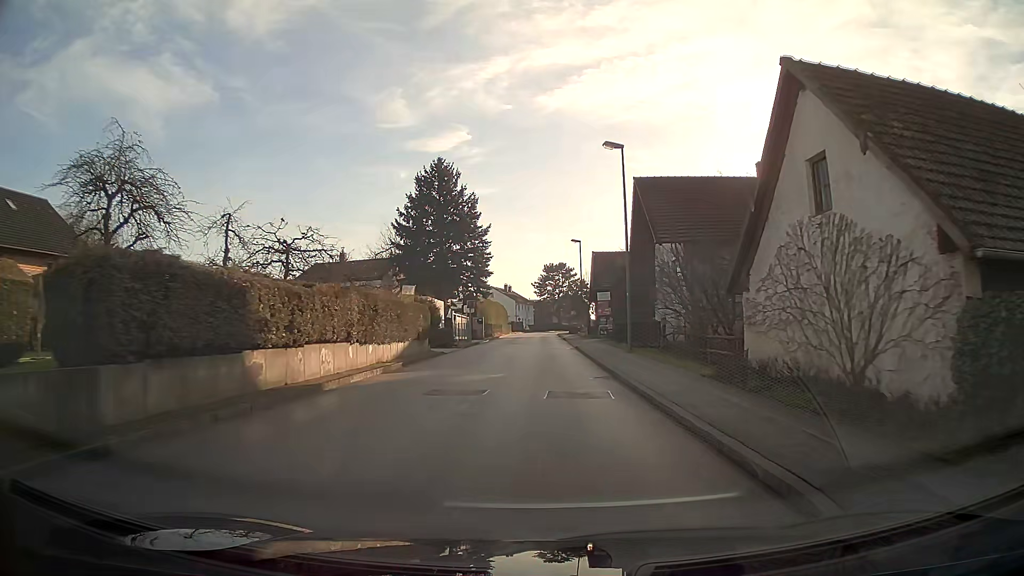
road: unclassified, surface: asphalt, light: Day
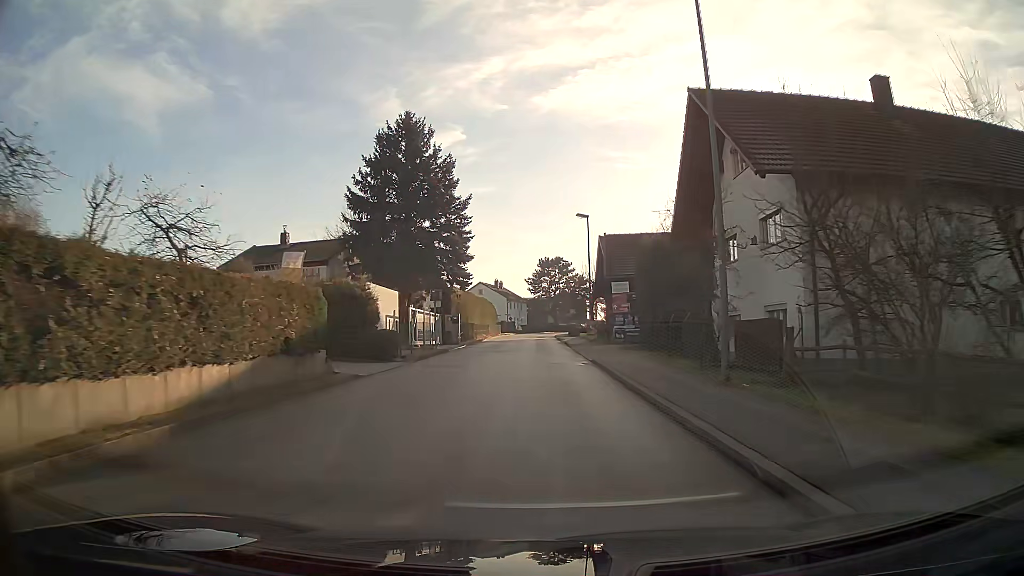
(+0.1, +13.6) m; +1°
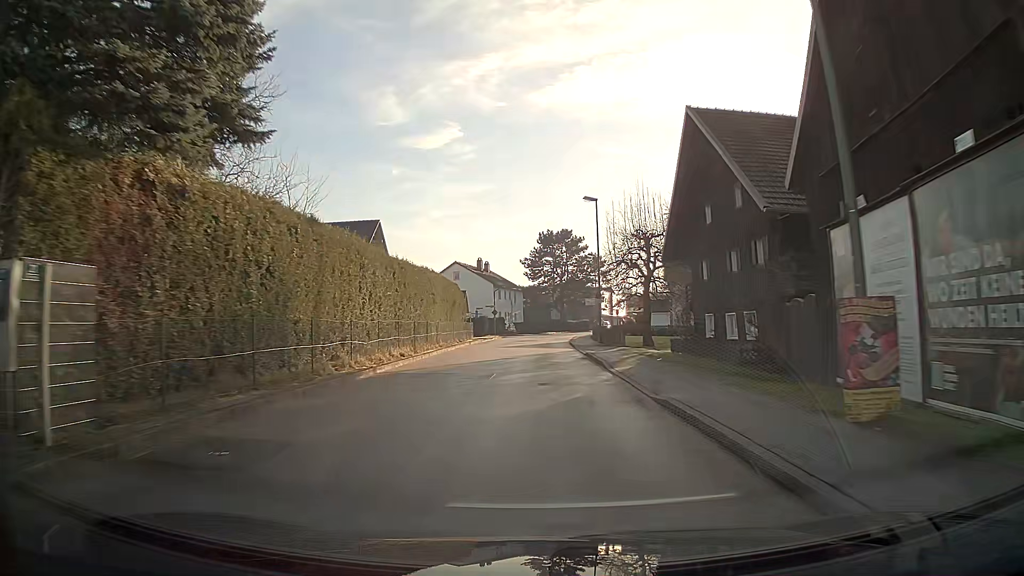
(0.0, +36.2) m; 0°
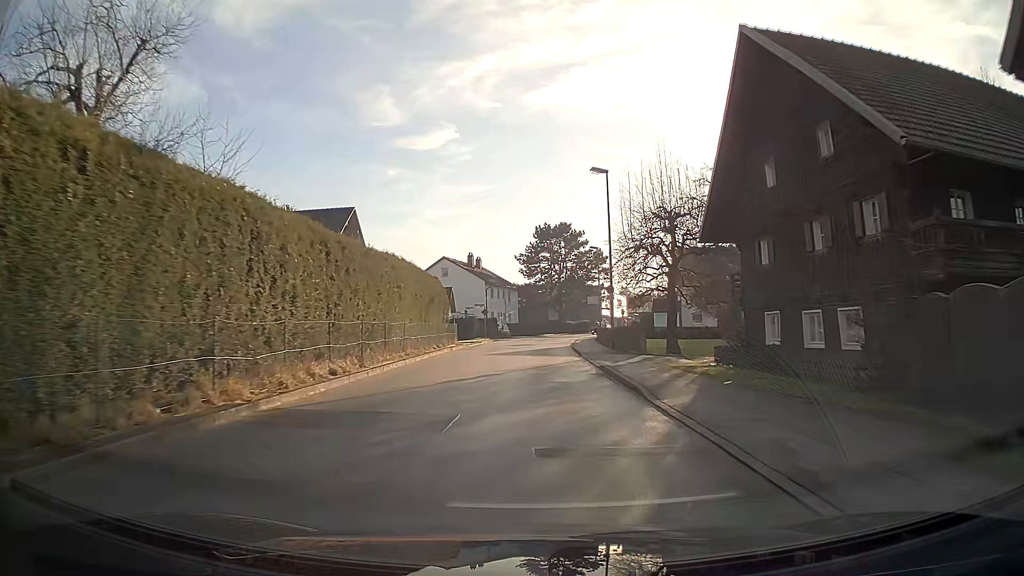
(0.0, +7.6) m; 0°
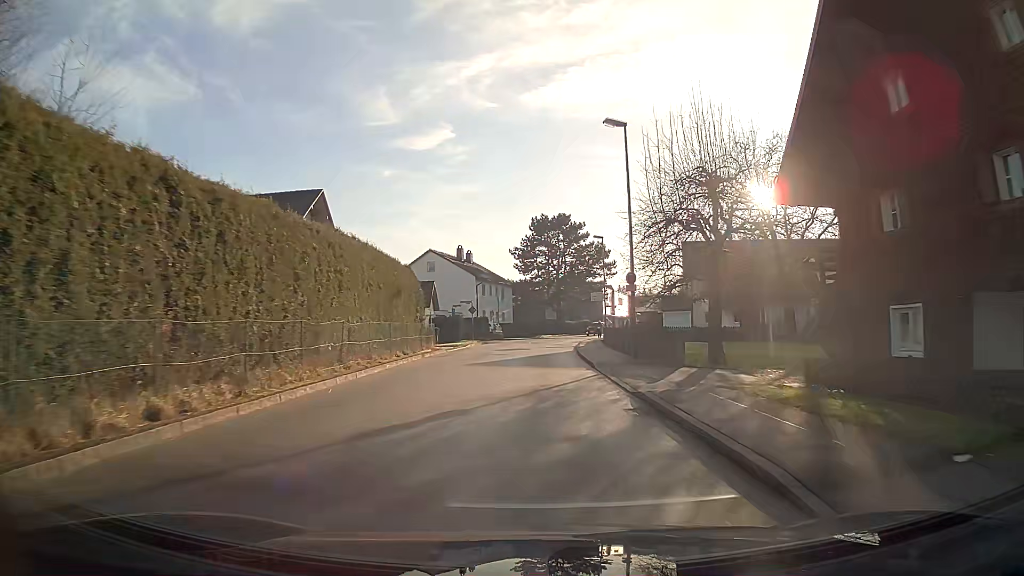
(0.0, +7.6) m; 0°
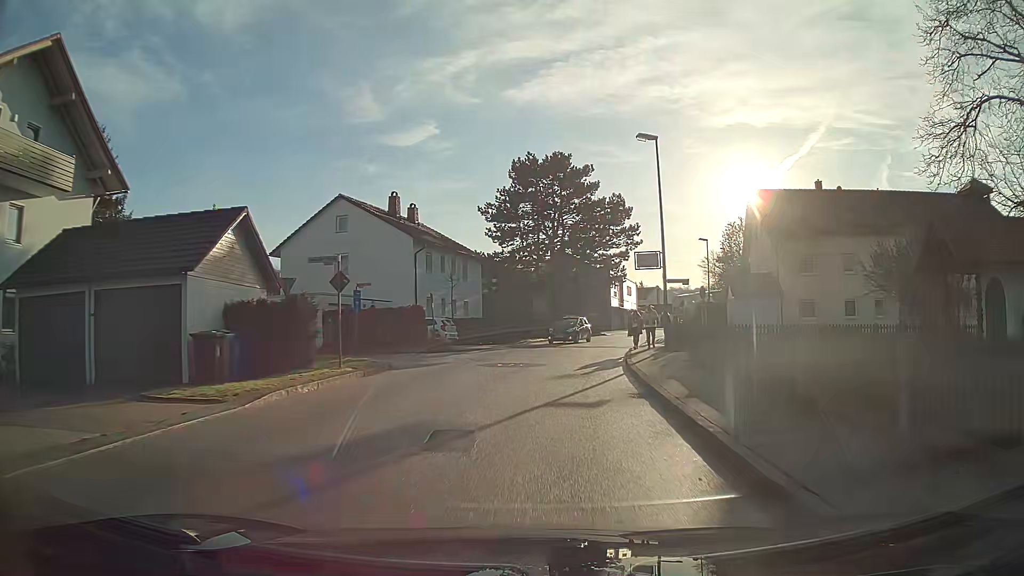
(+0.5, +28.6) m; +2°
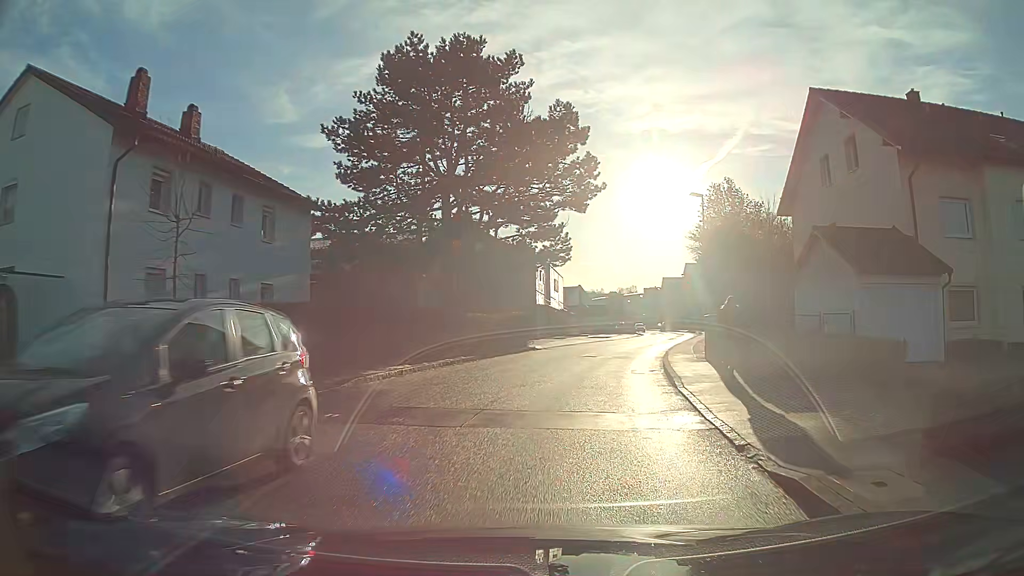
(+1.3, +23.8) m; +8°
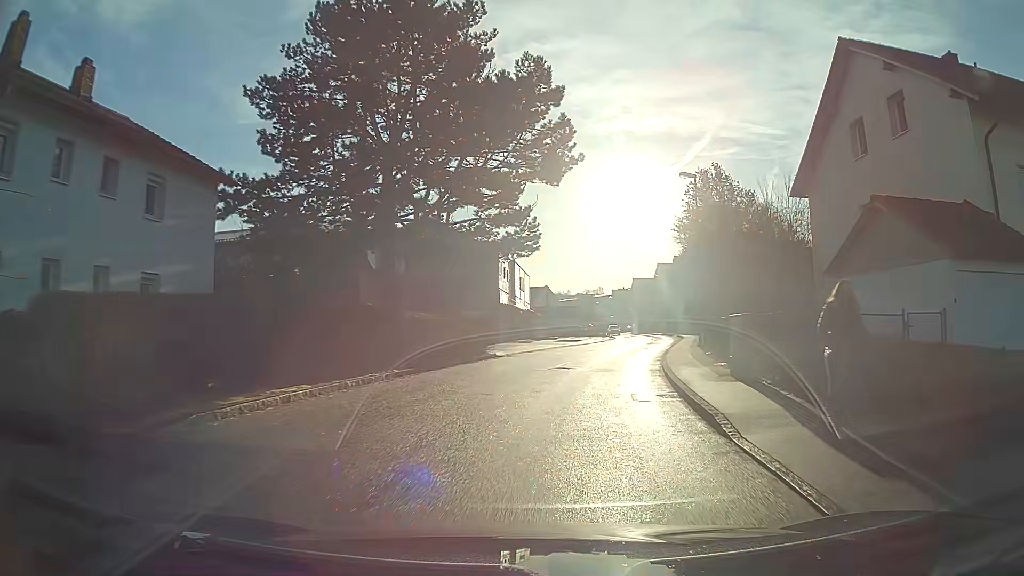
(+0.2, +5.9) m; +3°
(0, +10) (+2, +20) (+4, +30) (+6, +39) (+8, +49) (+9, +59) (+10, +69) (+11, +79) (+12, +89) (+12, +99) m
